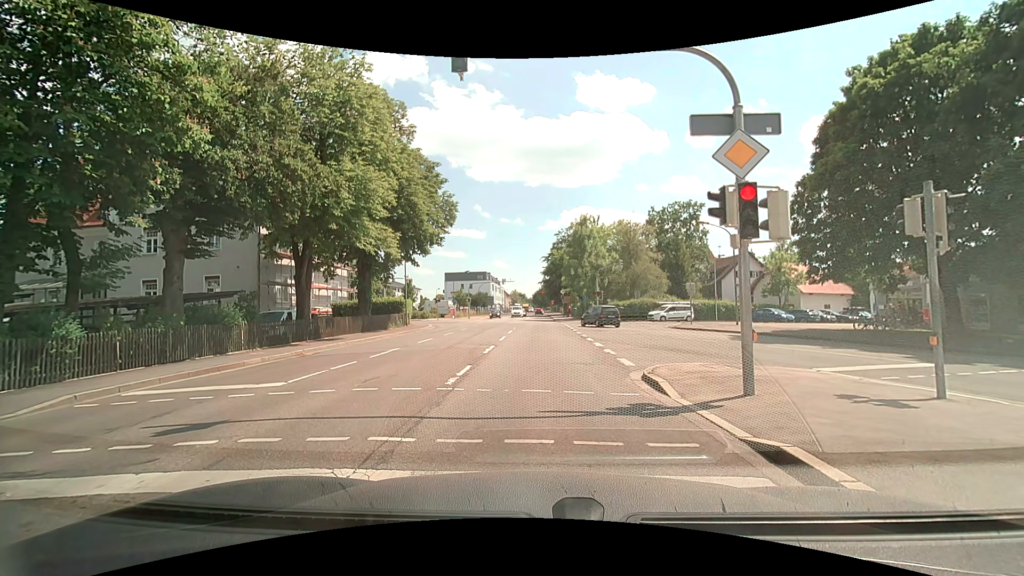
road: secondary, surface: asphalt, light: Day
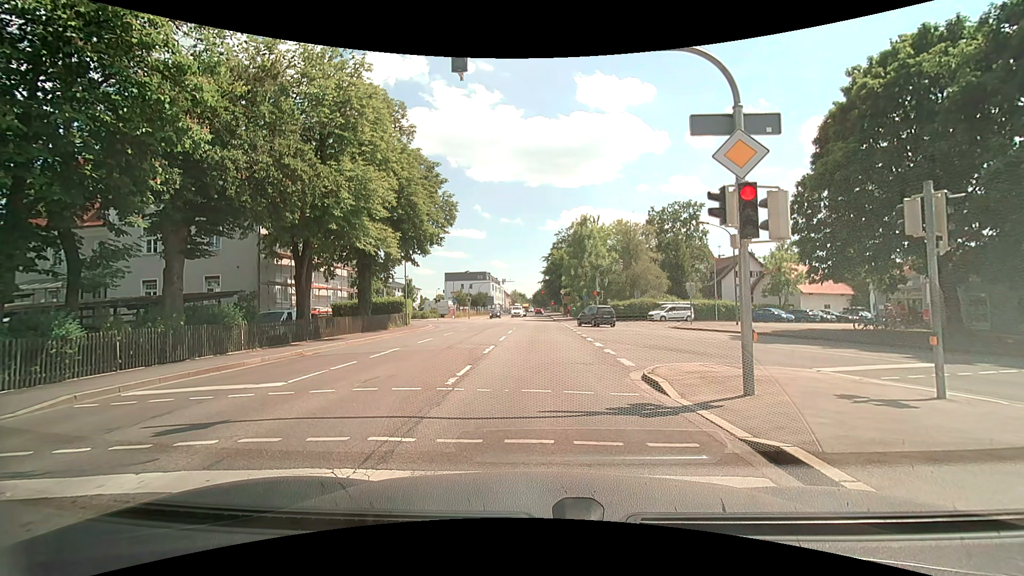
(0.0, 0.0) m; 0°
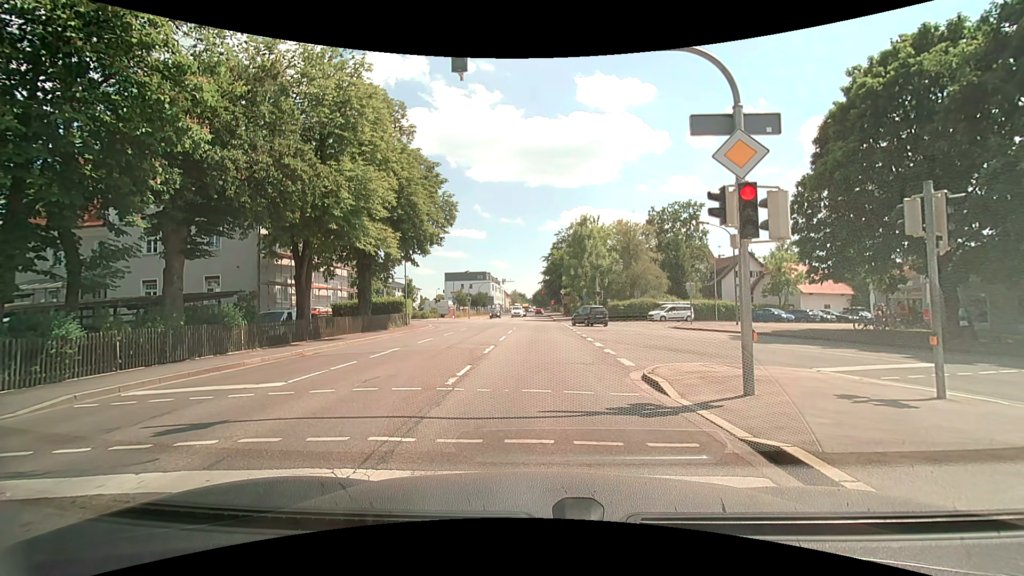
(0.0, 0.0) m; 0°
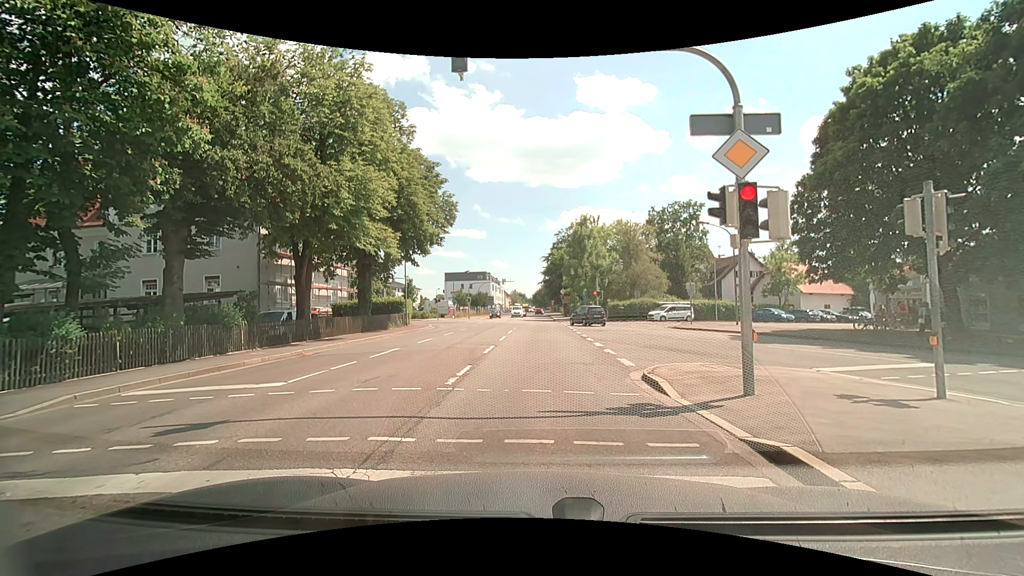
(0.0, 0.0) m; 0°
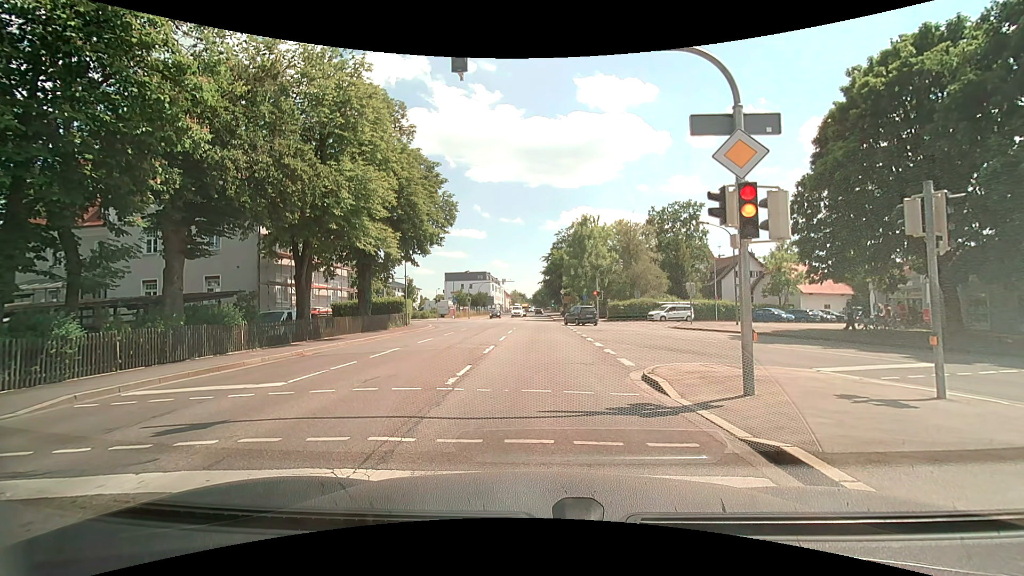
(0.0, 0.0) m; 0°
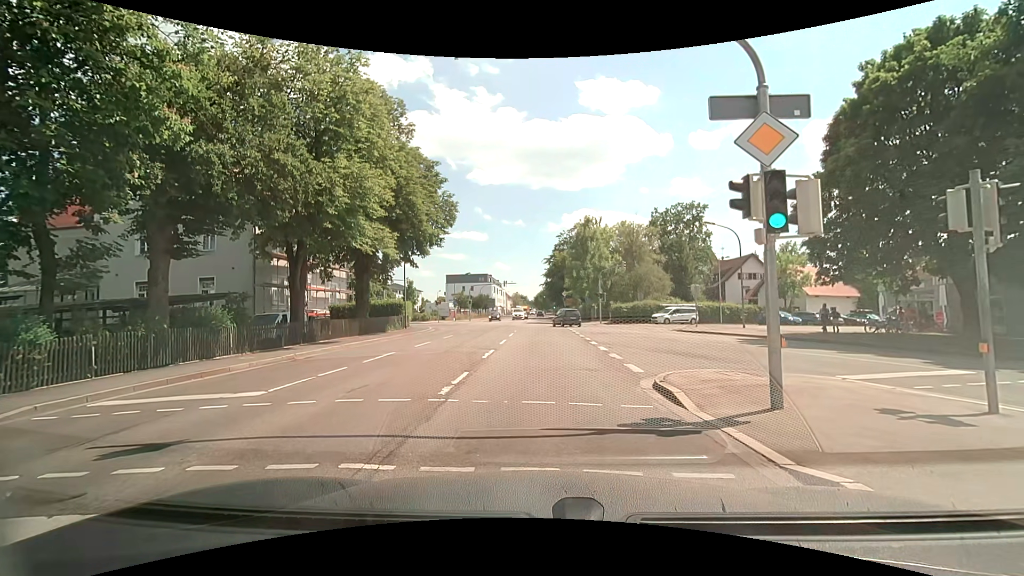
(0.0, +0.9) m; 0°
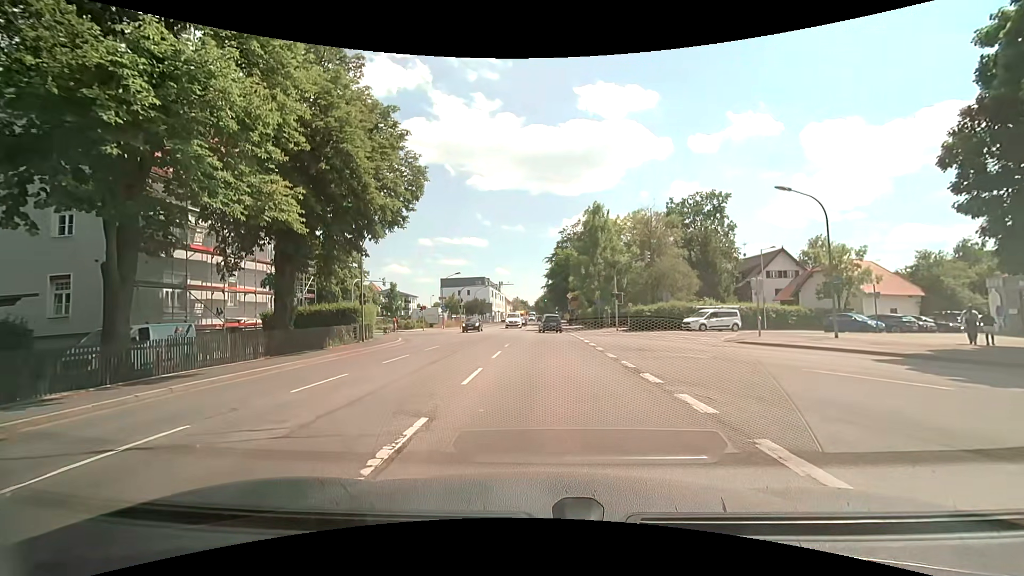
(0.0, +10.9) m; 0°
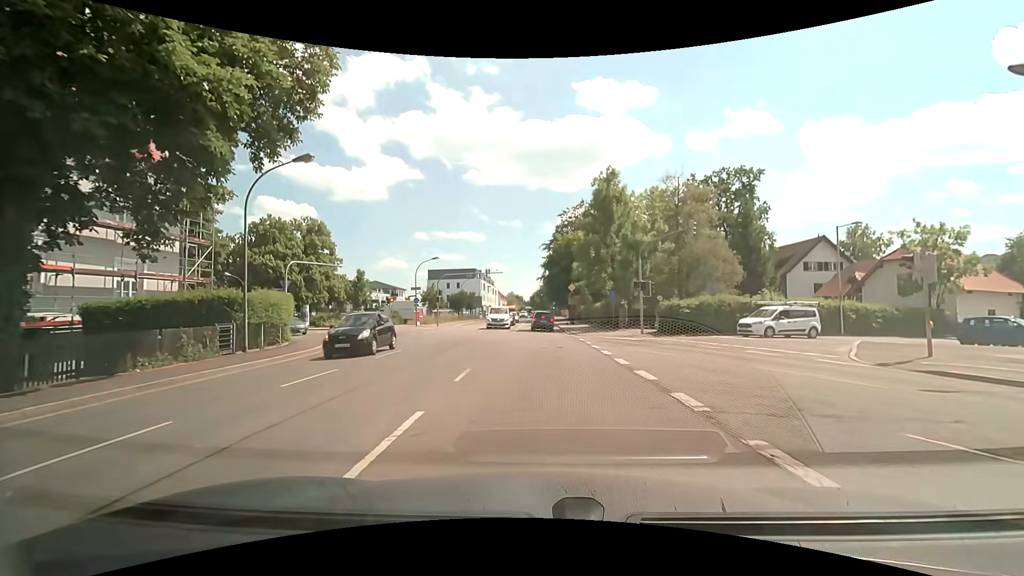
(+0.2, +12.3) m; +1°
(0, +10) (0, +20) (0, +30) (0, +40) (0, +50) (0, +60) (0, +70) (0, +80) (0, +90) (0, +100) m
